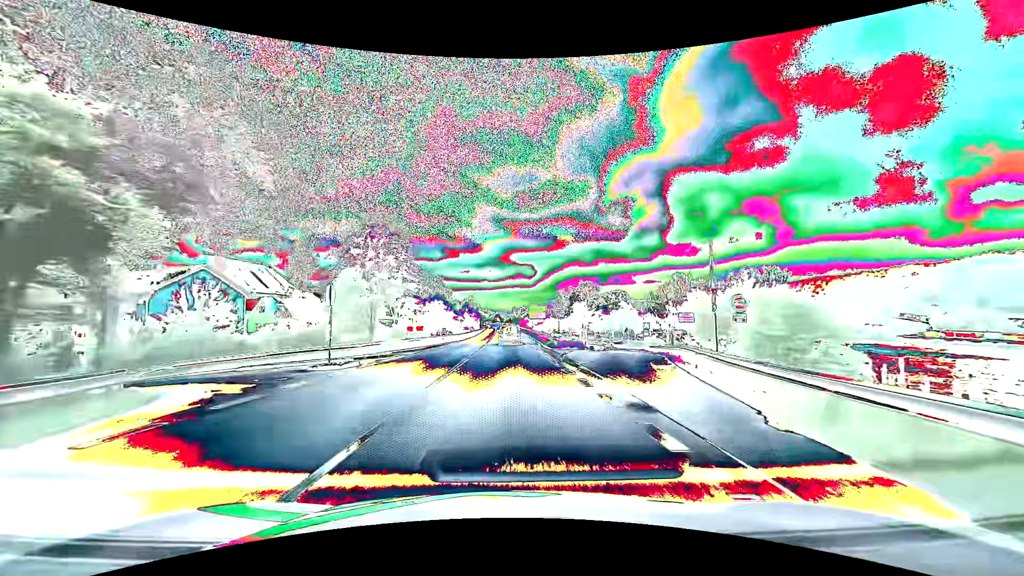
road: primary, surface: asphalt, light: Day
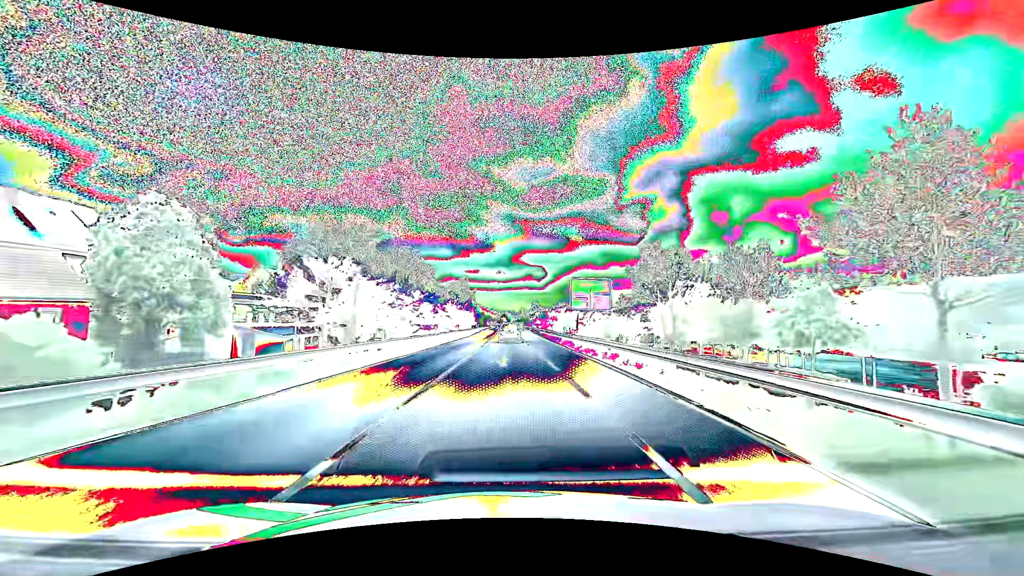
(-0.3, +53.9) m; -1°
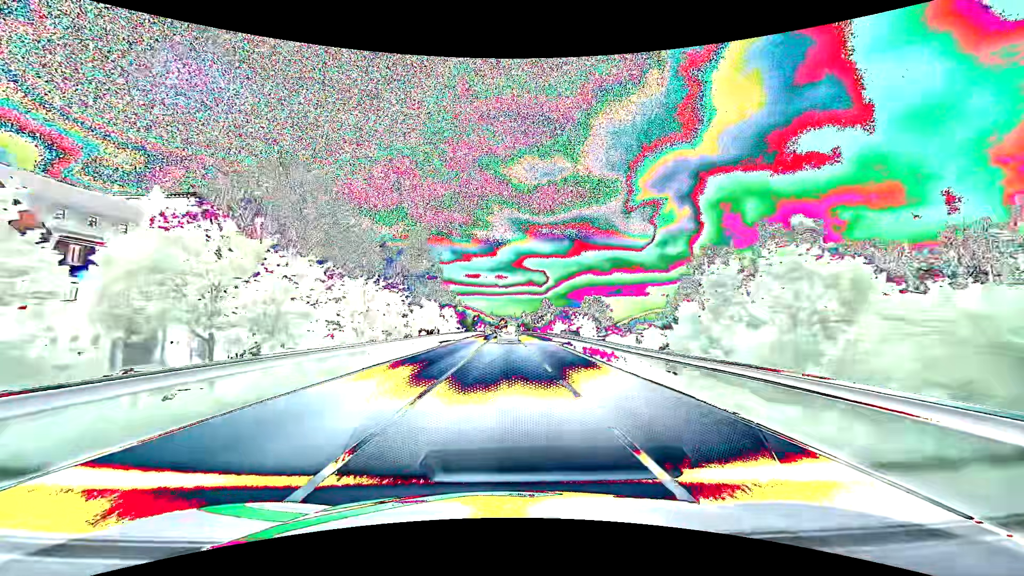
(-0.2, +53.6) m; 0°
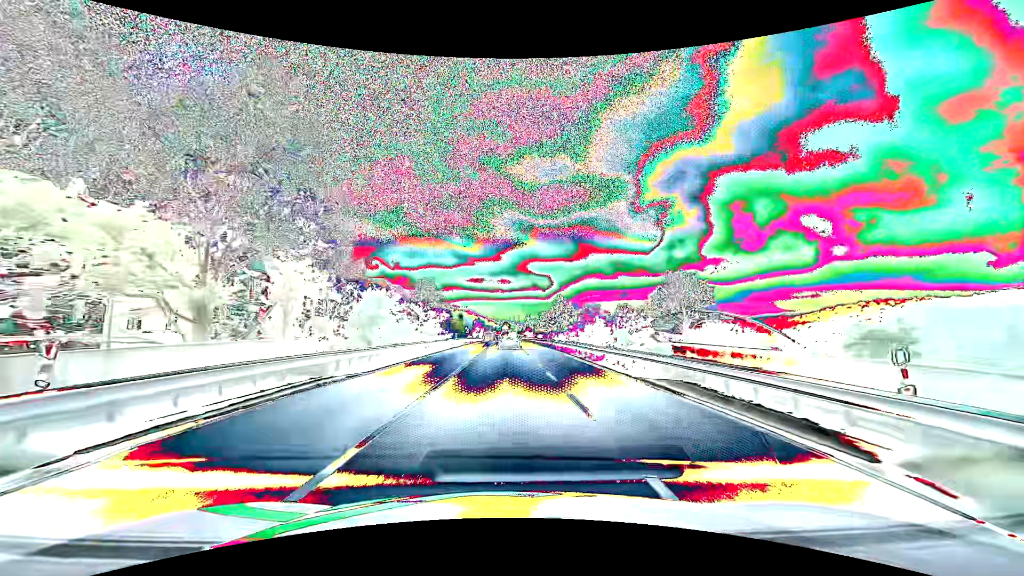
(0.0, +32.1) m; 0°
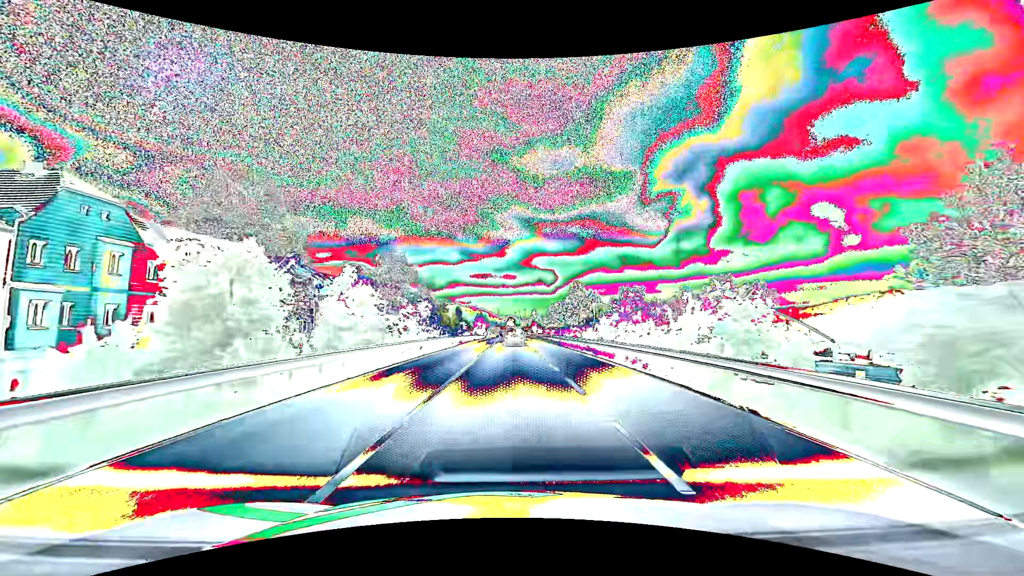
(-0.1, +21.4) m; -1°
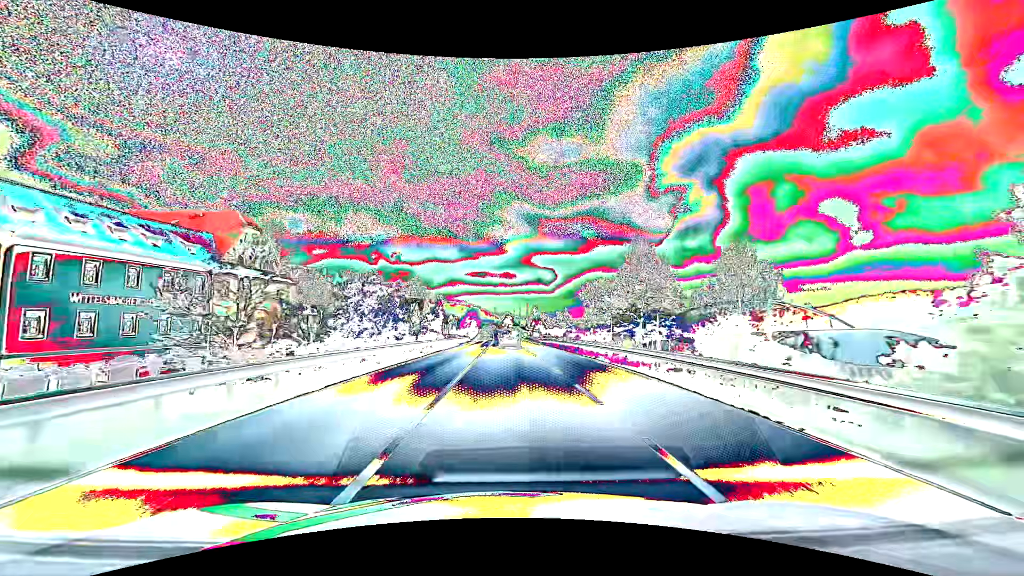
(-0.1, +43.0) m; 0°
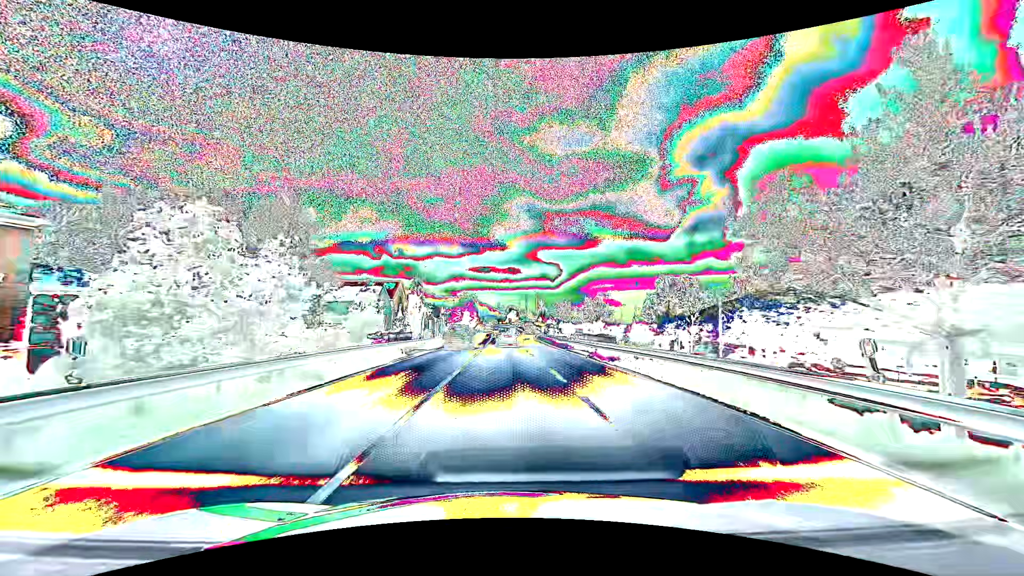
(0.0, +32.4) m; 0°
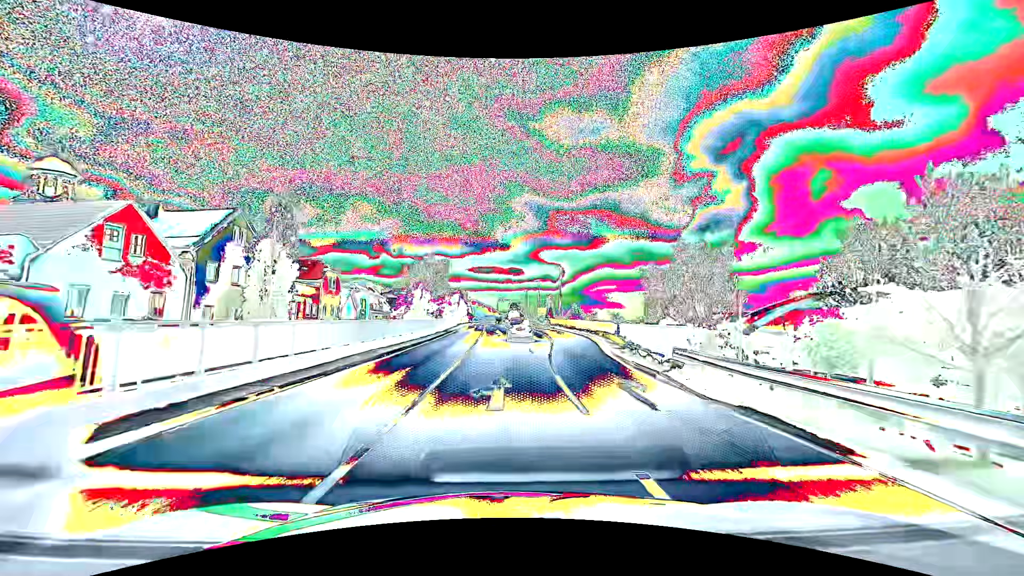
(-0.5, +52.8) m; 0°
(0, +10) (0, +20) (+1, +30) (+1, +40) (+1, +50) (+1, +60) (+1, +70) (+1, +80) (+1, +90) (0, +100) m
